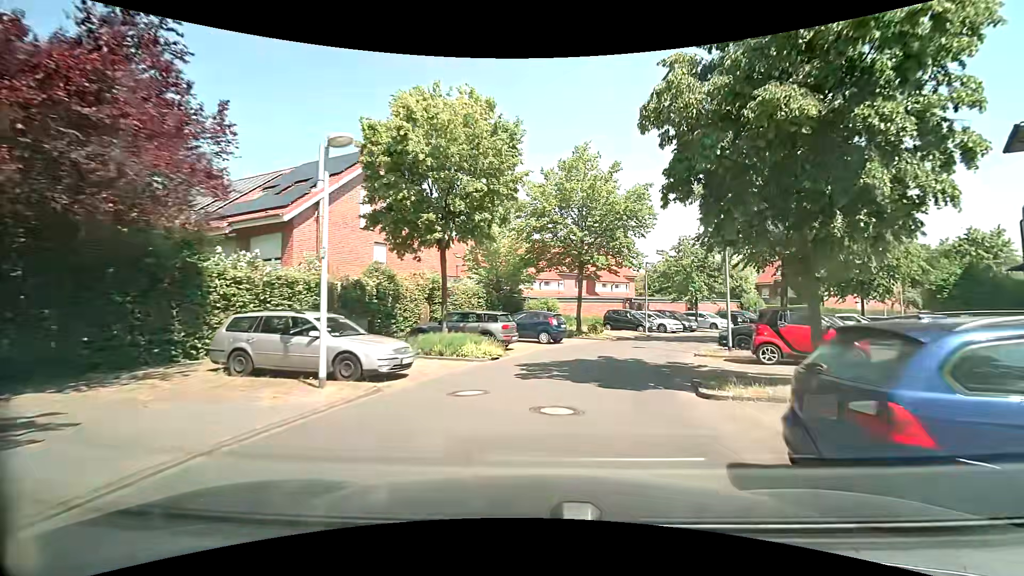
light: Day
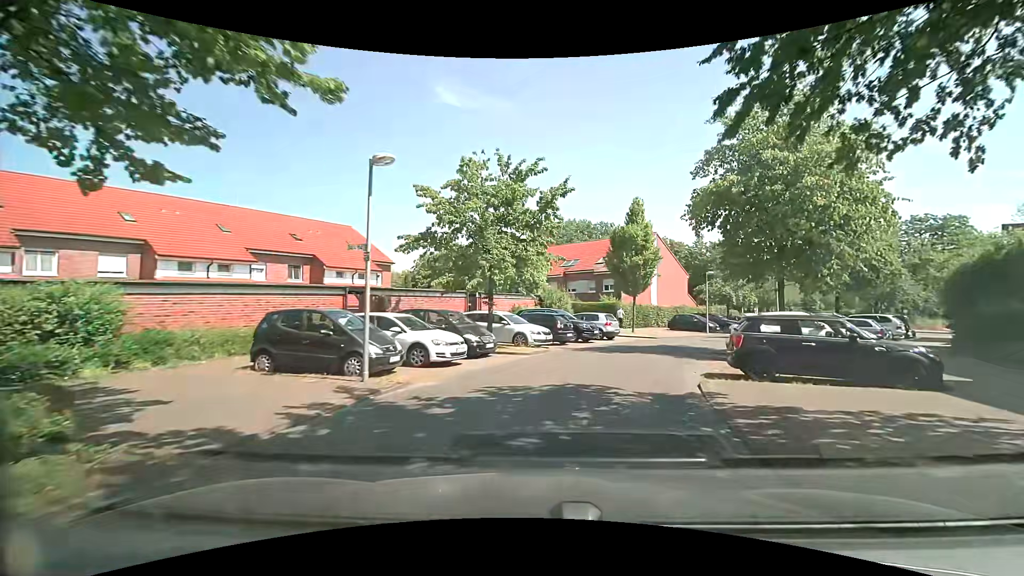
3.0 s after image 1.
(+5.0, +22.3) m; +25°
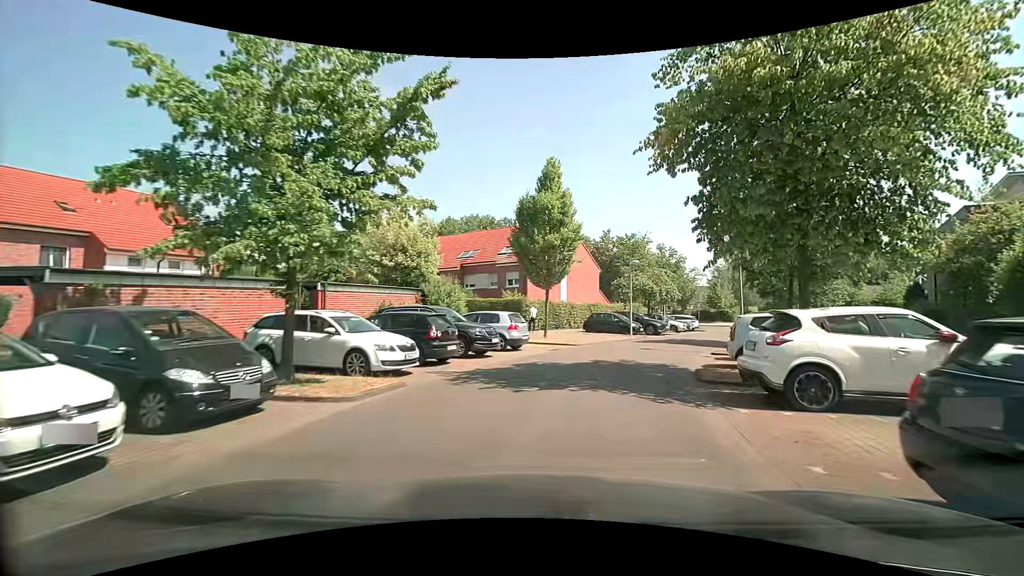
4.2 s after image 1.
(+0.9, +9.0) m; +10°
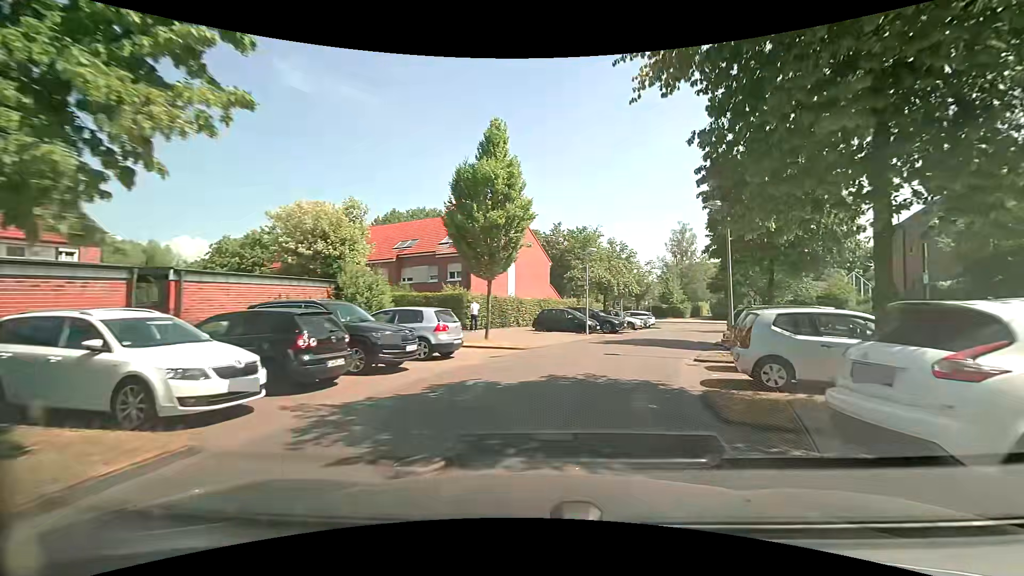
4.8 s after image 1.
(+0.3, +4.6) m; +7°
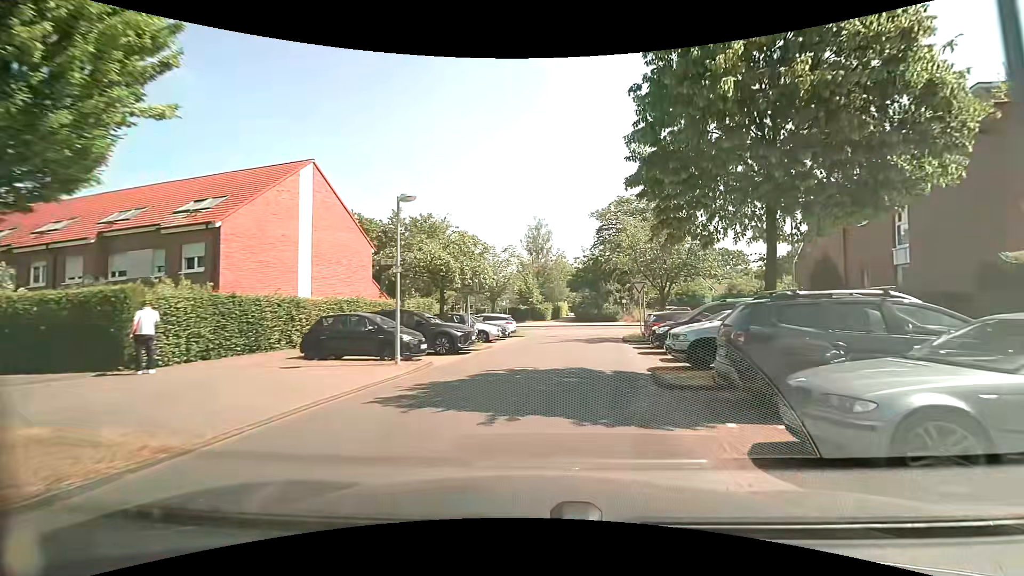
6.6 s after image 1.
(+2.0, +13.3) m; +16°
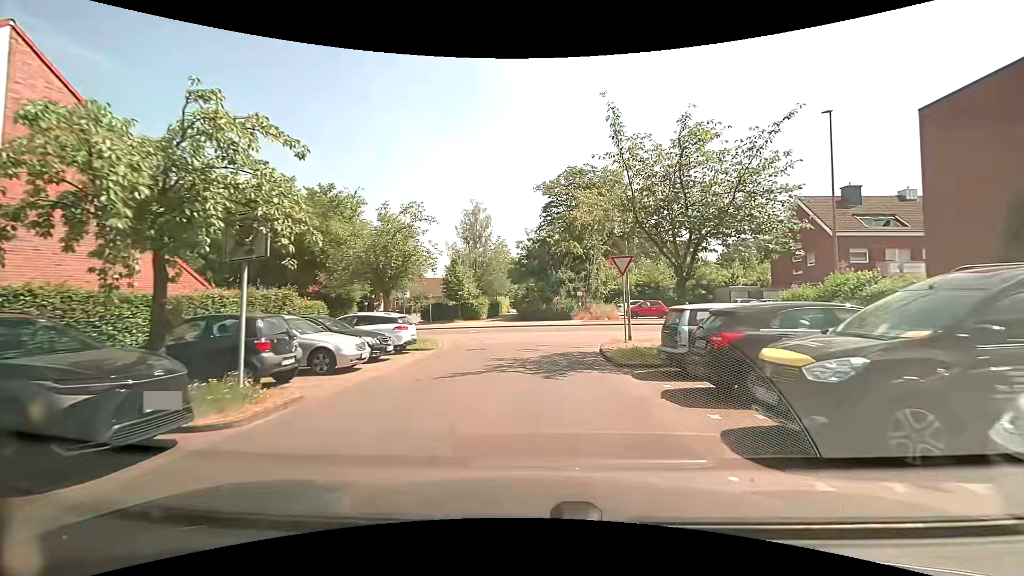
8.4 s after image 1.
(+1.0, +12.7) m; +8°
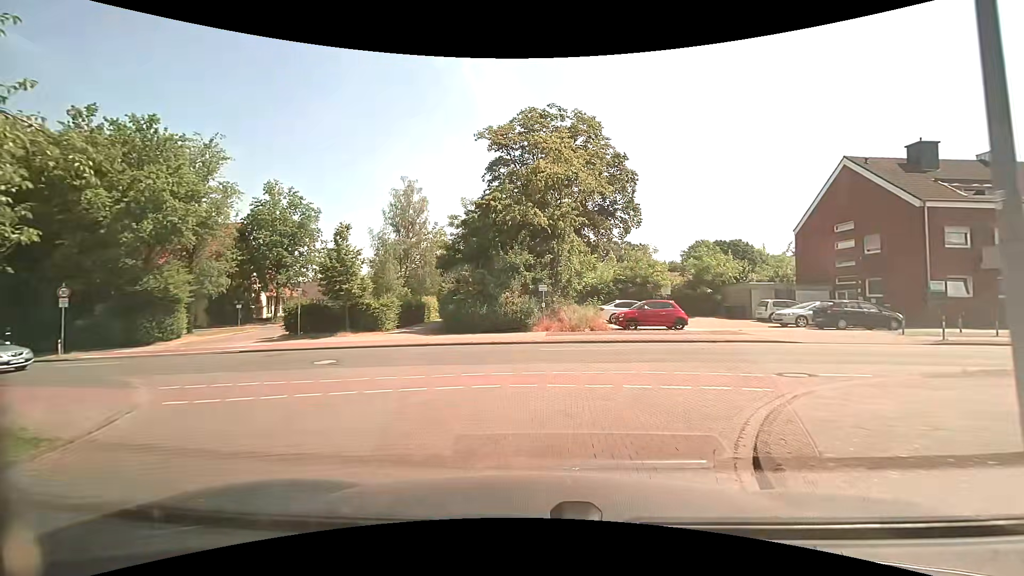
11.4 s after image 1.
(+0.5, +16.4) m; +7°
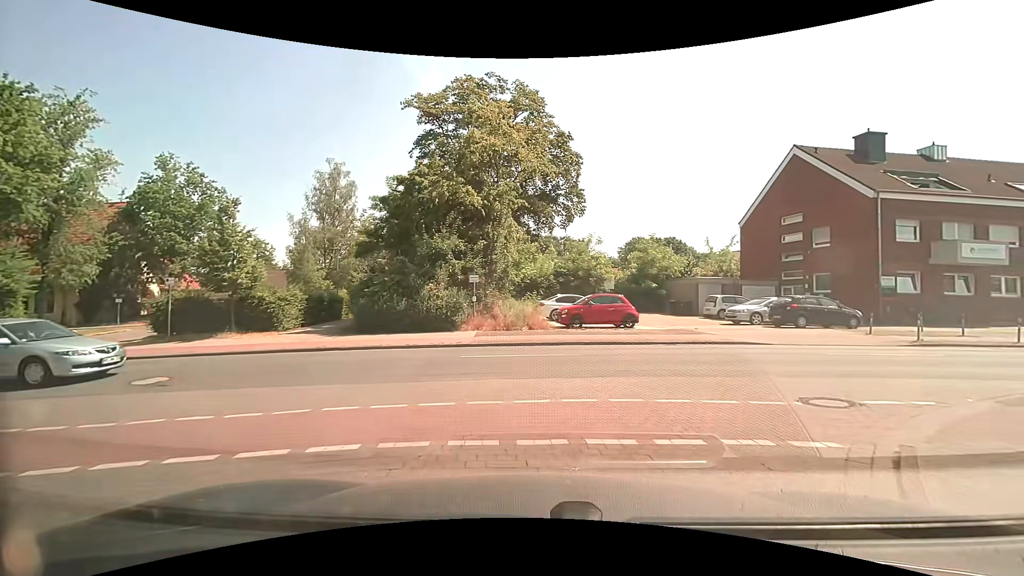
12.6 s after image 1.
(0.0, +3.7) m; +5°
(+3, +9) (+12, +14) (+21, +16) (+31, +18) (+41, +20) (+51, +22) (+61, +24) (+70, +26) (+80, +28) (+90, +29) m
